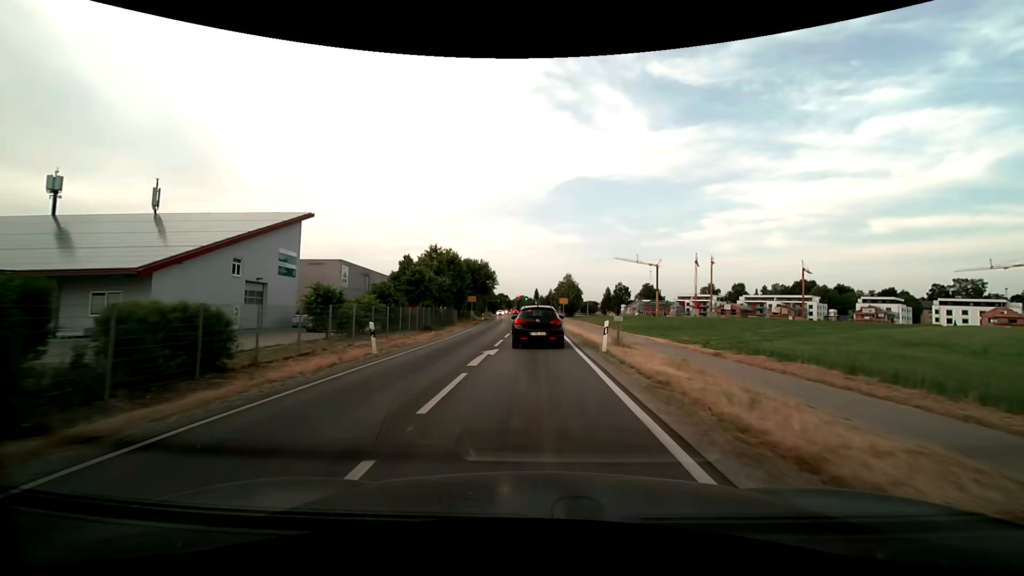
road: secondary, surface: asphalt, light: Day
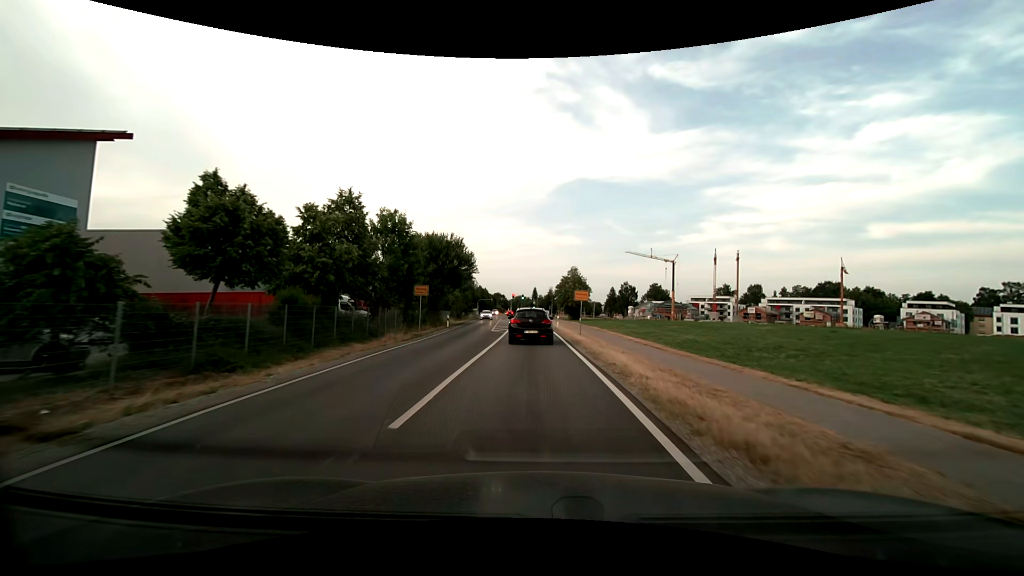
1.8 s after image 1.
(0.0, +24.6) m; 0°
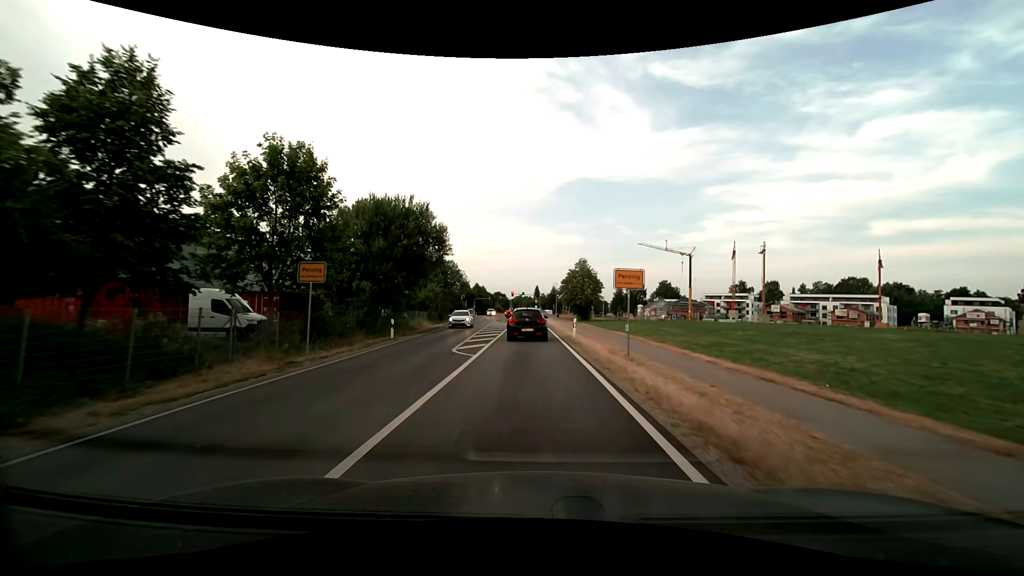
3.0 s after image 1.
(0.0, +16.3) m; 0°
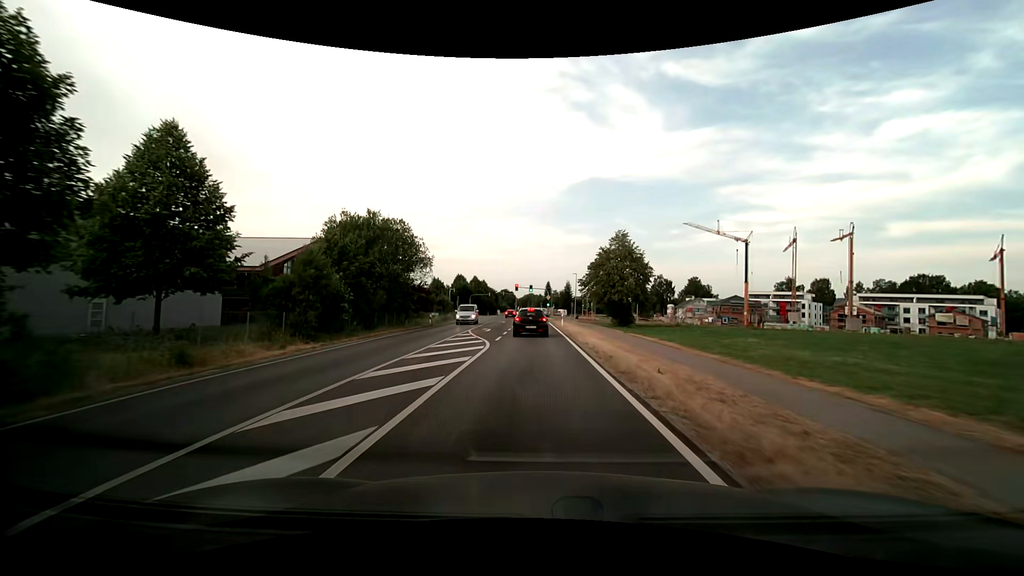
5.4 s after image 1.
(-0.4, +32.5) m; -1°
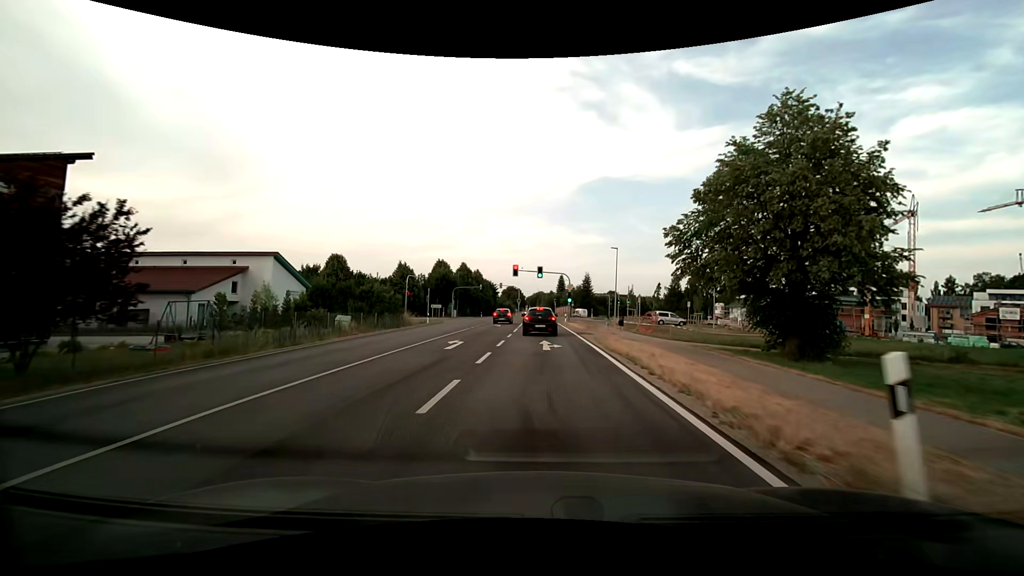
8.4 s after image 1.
(-0.4, +39.1) m; -1°
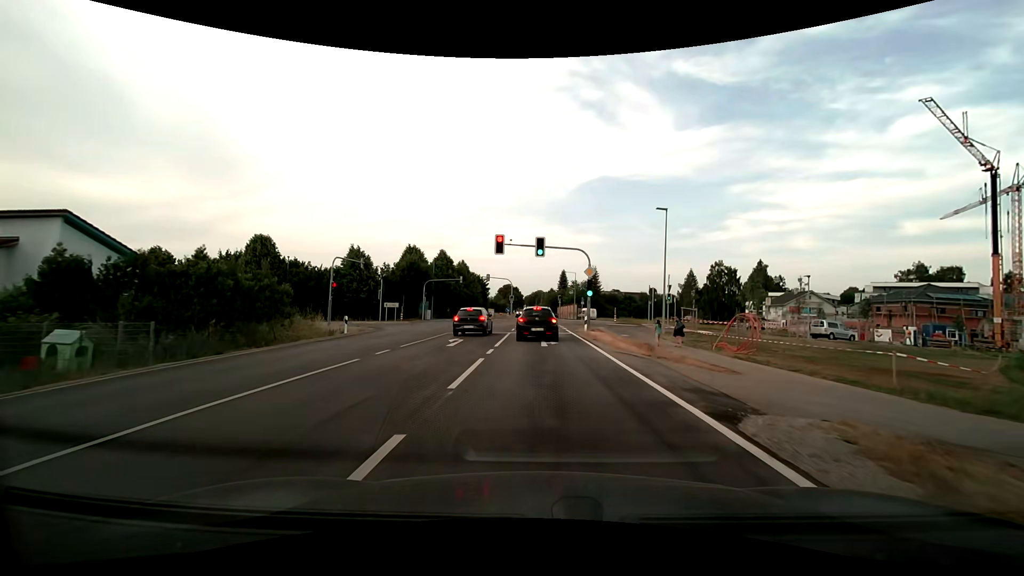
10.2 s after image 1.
(+0.1, +21.9) m; 0°
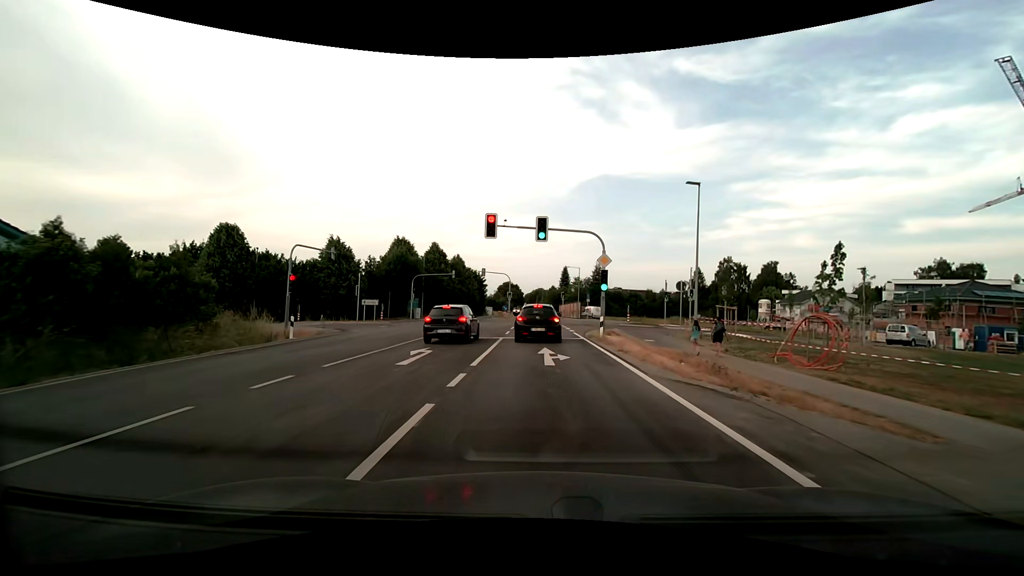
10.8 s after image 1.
(0.0, +6.6) m; 0°
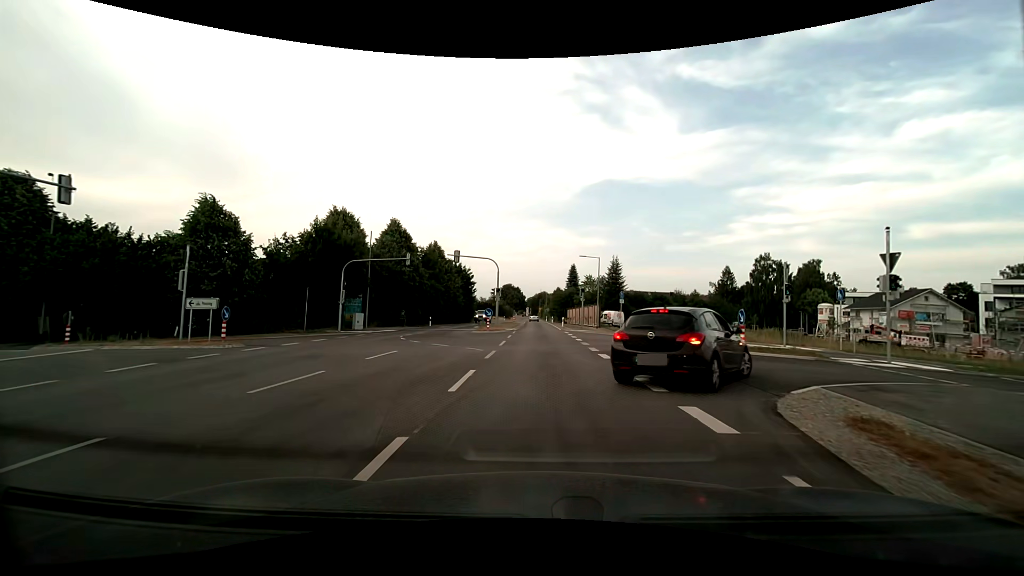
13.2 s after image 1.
(-0.1, +22.7) m; 0°
(0, +10) (0, +20) (0, +30) (0, +40) (0, +50) (0, +60) (0, +70) (0, +80) (0, +90) (0, +100) m
